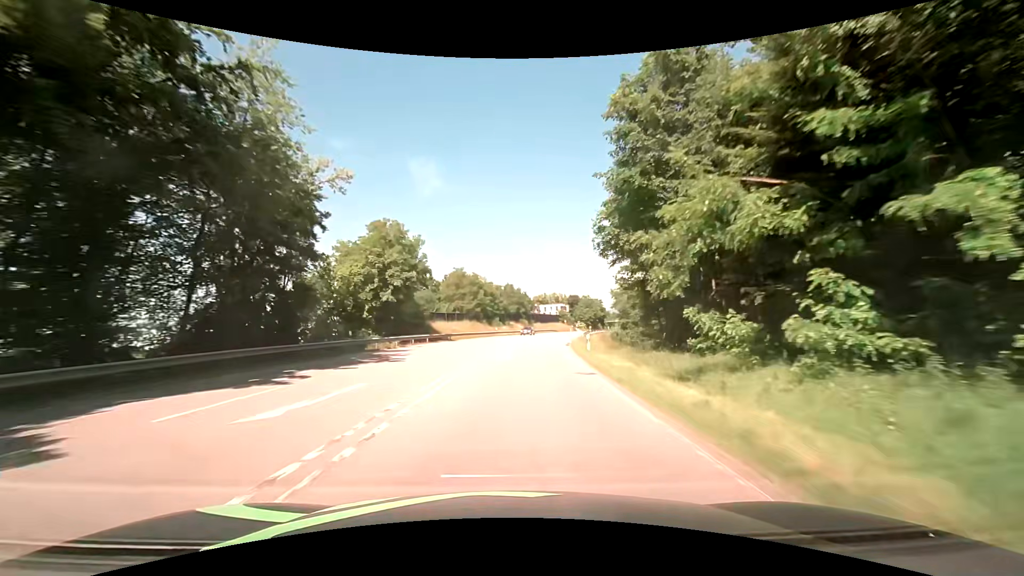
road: secondary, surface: asphalt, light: Day
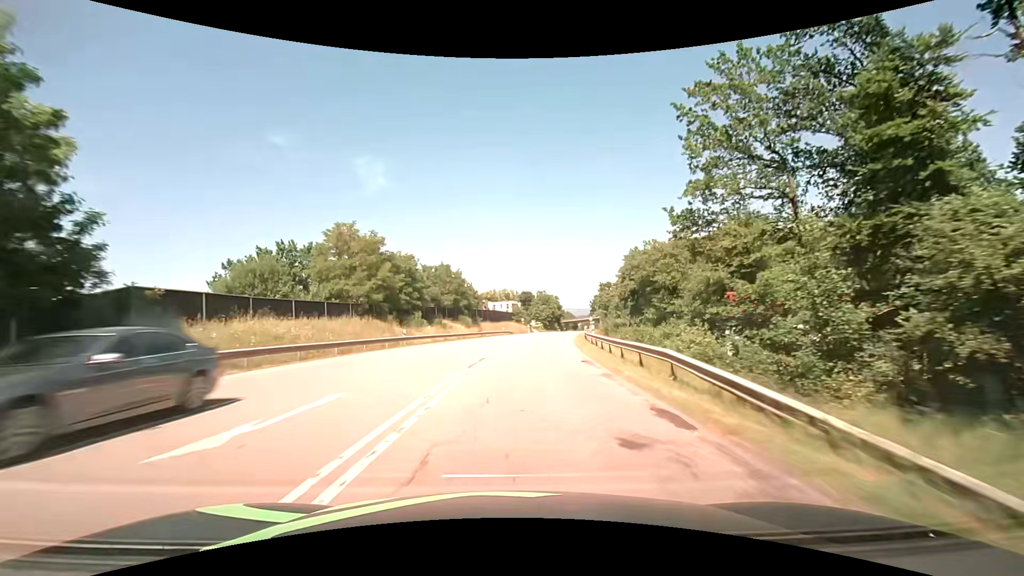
(+1.8, +37.1) m; +6°
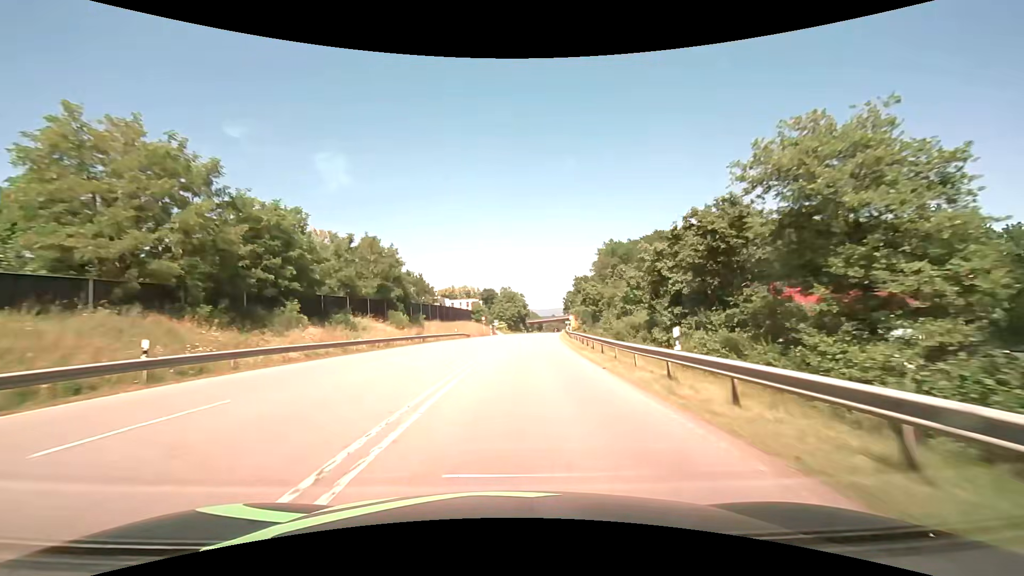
(+0.8, +23.6) m; +4°
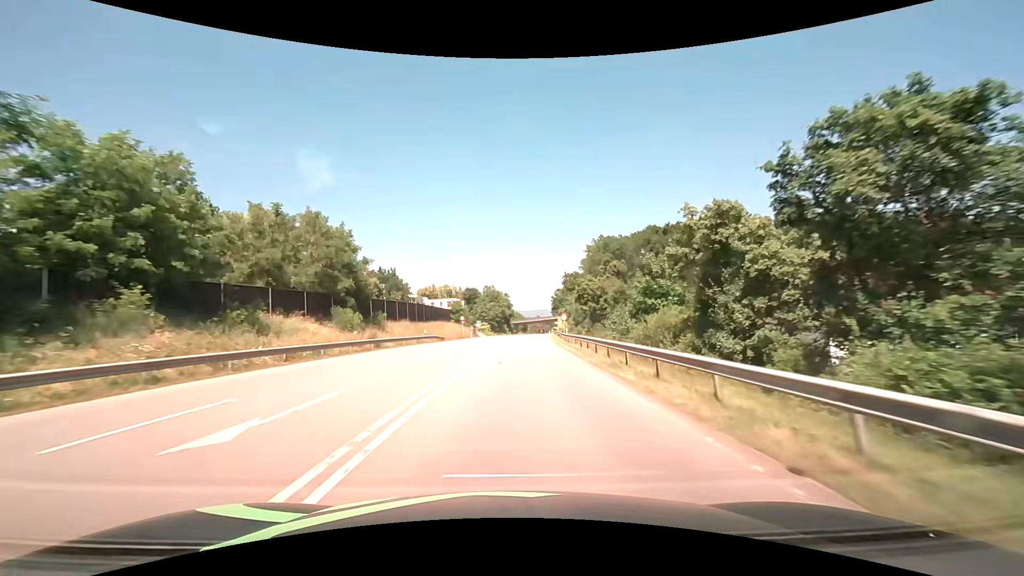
(+0.2, +11.5) m; +2°
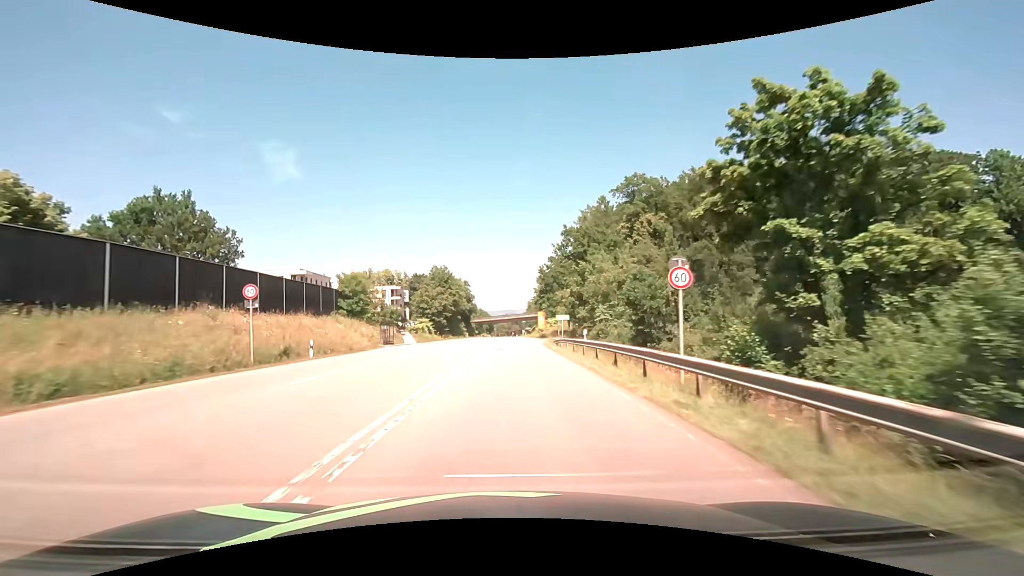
(+2.5, +55.7) m; +4°
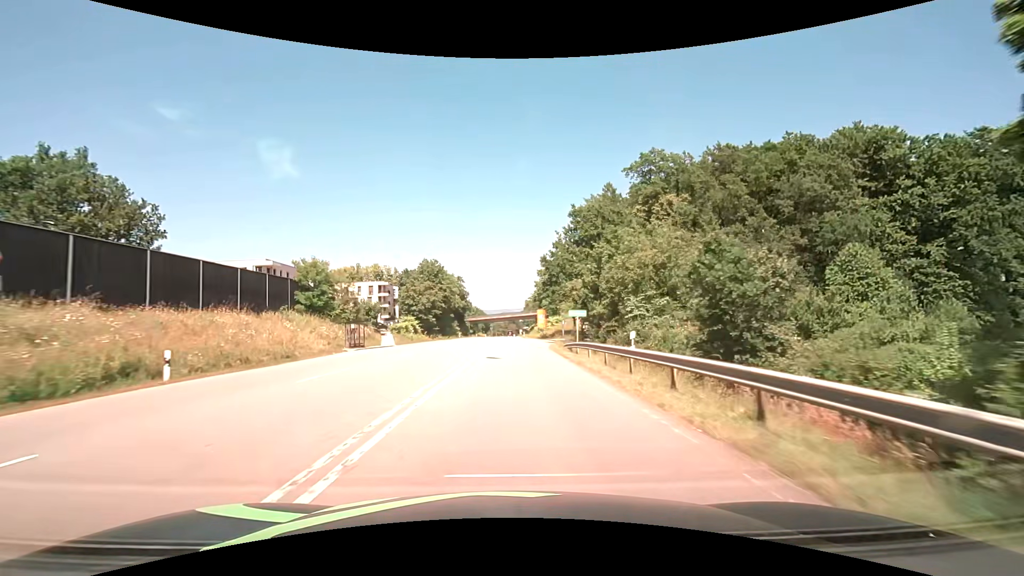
(0.0, +10.6) m; +1°
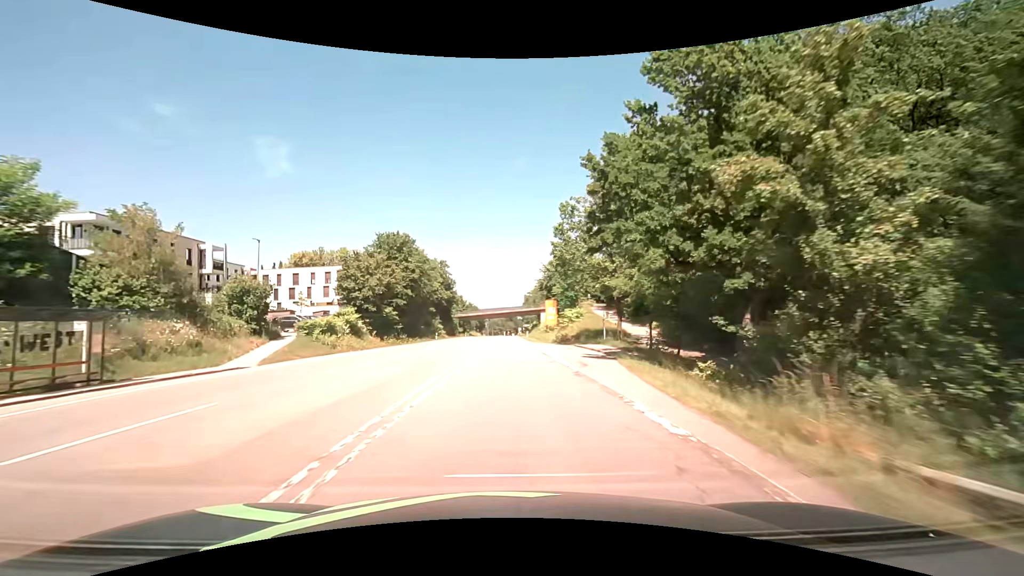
(0.0, +30.2) m; 0°
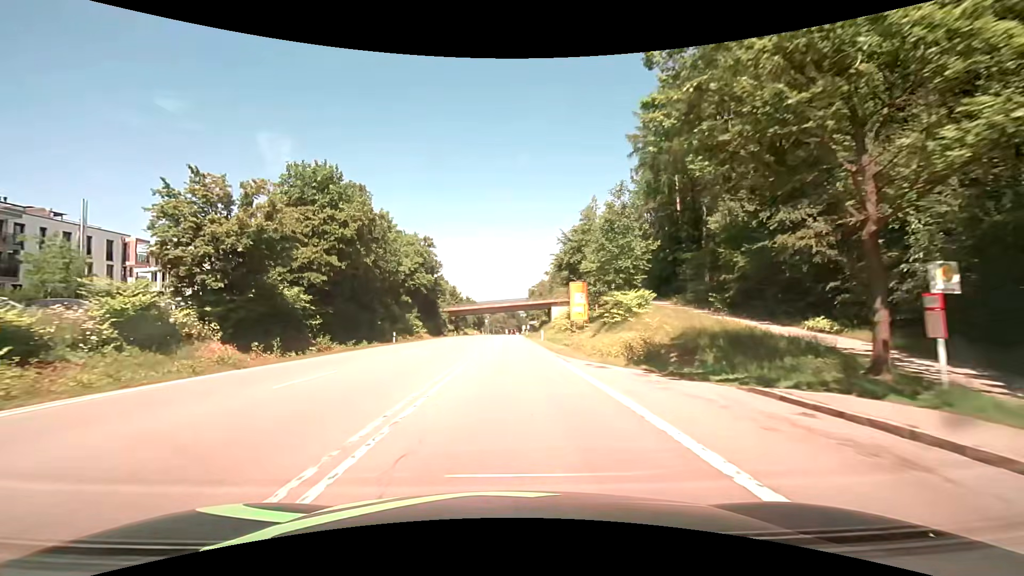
(-0.1, +28.6) m; 0°
(0, +10) (0, +20) (0, +30) (0, +40) (0, +50) (+1, +60) (+1, +70) (+1, +80) (+1, +90) (+1, +100) m
